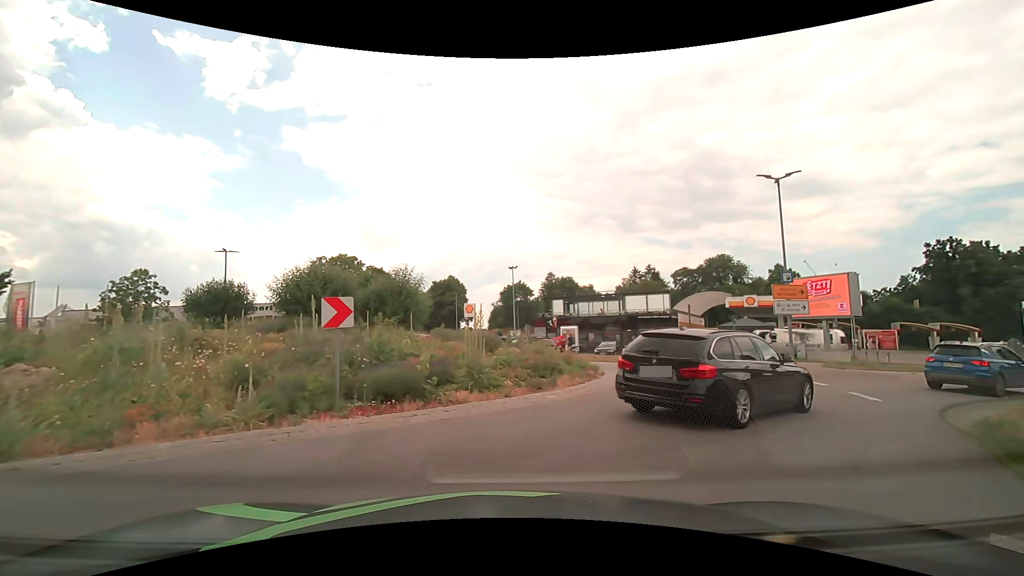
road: secondary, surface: asphalt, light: Day
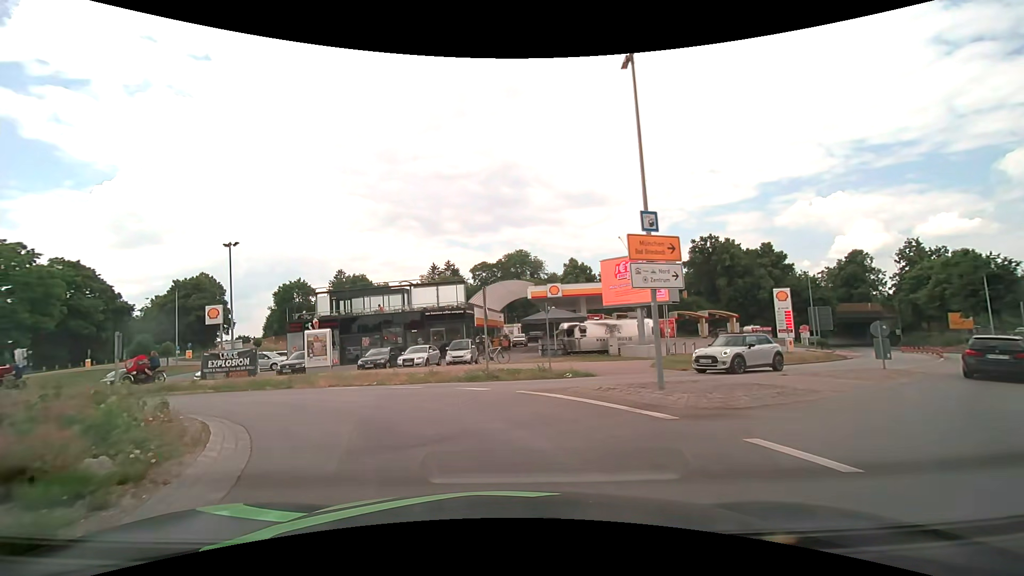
(+3.5, +12.0) m; +23°
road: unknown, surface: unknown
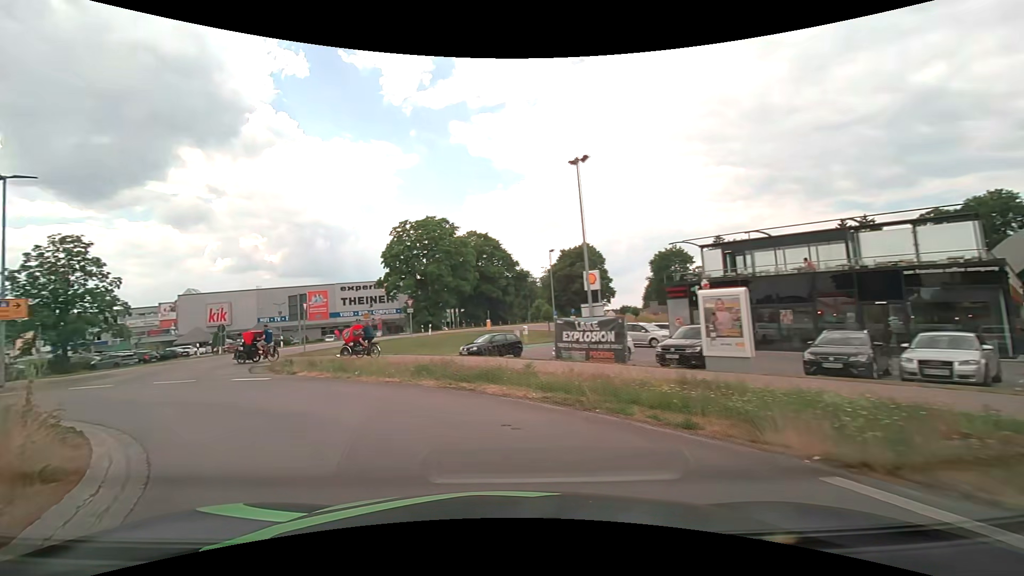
(-4.5, +13.1) m; -40°
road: secondary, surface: asphalt
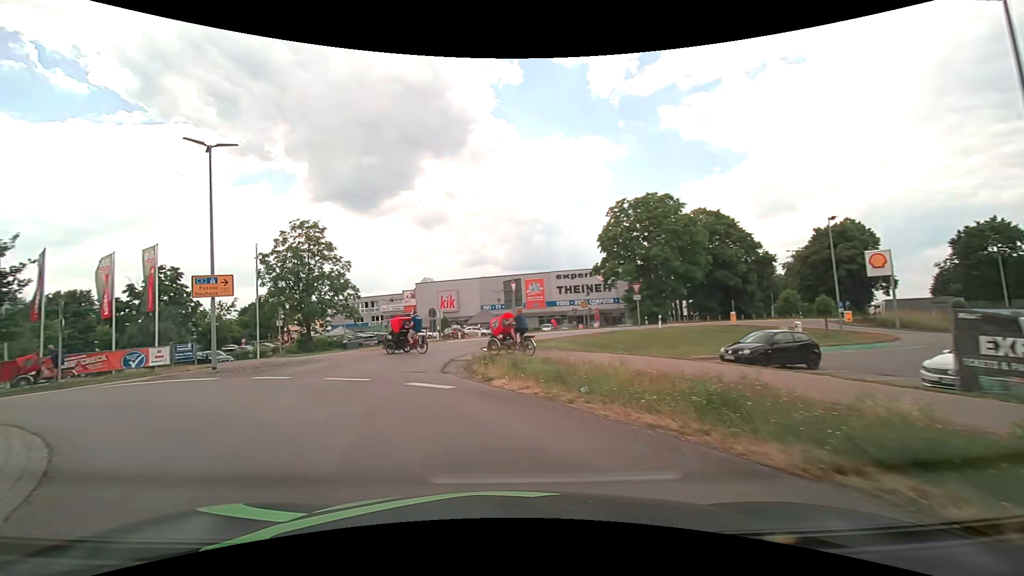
(-1.7, +7.3) m; -25°
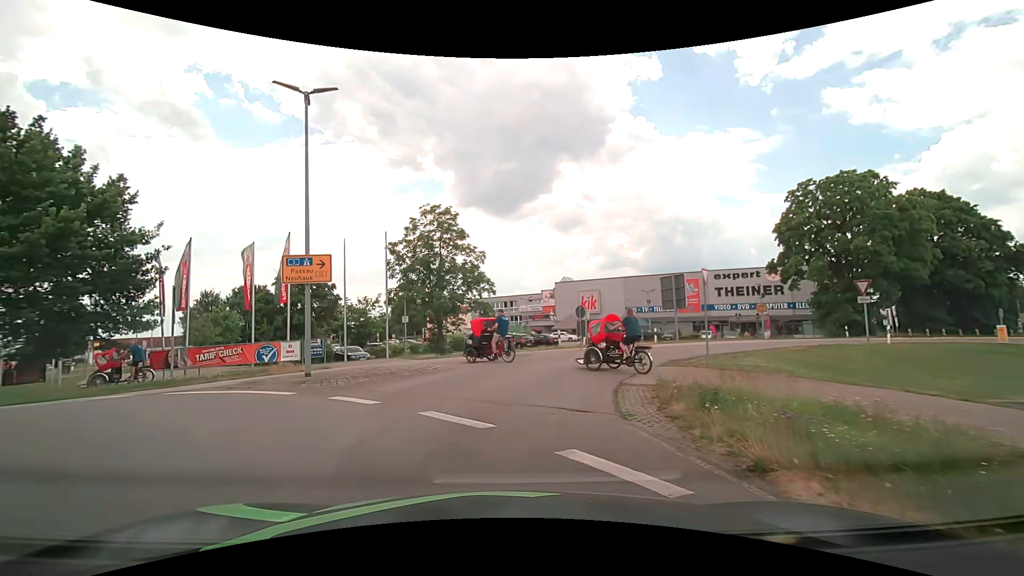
(-0.9, +5.9) m; -16°
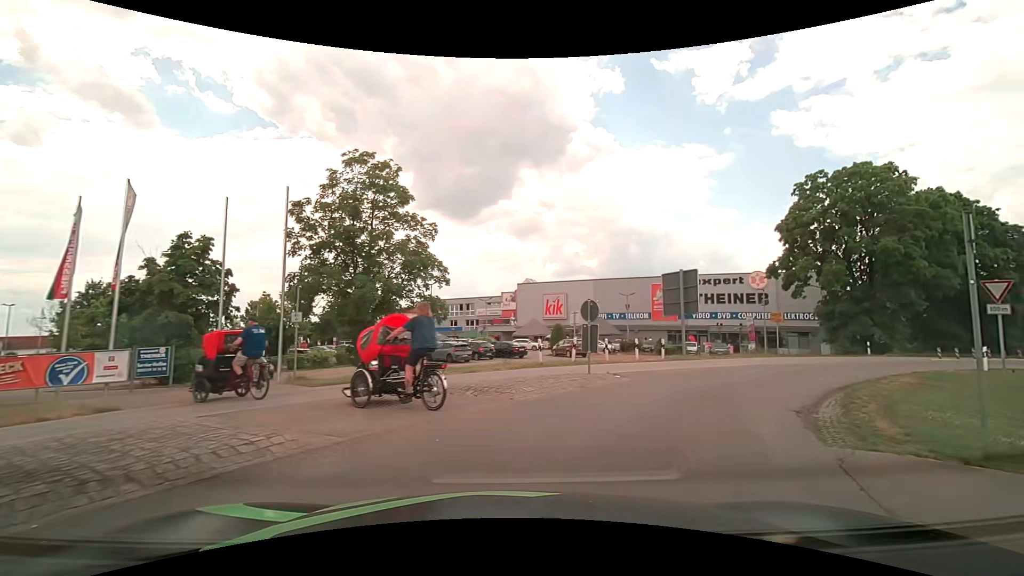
(-0.3, +9.5) m; +5°
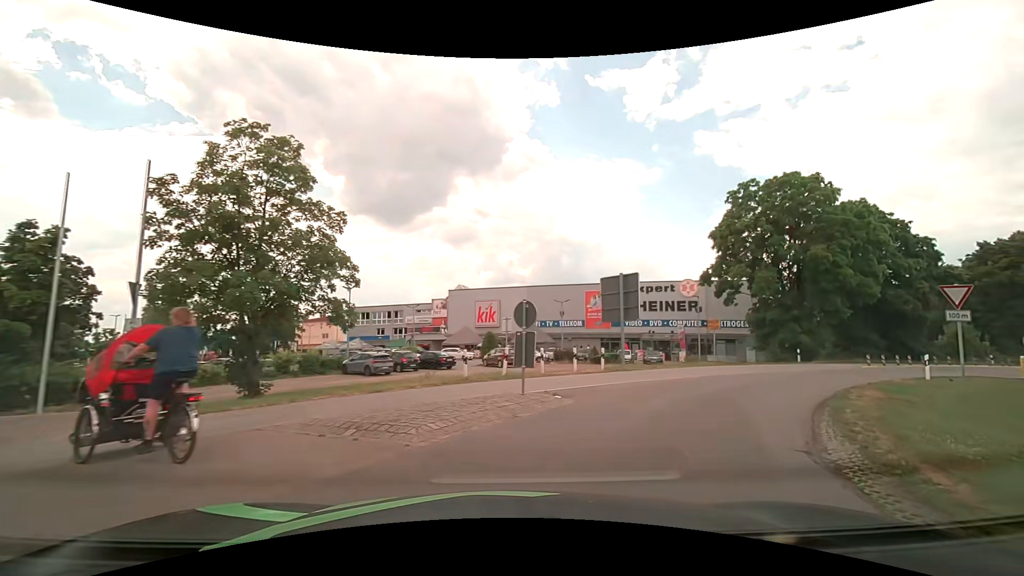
(+0.2, +3.1) m; +8°
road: primary_link
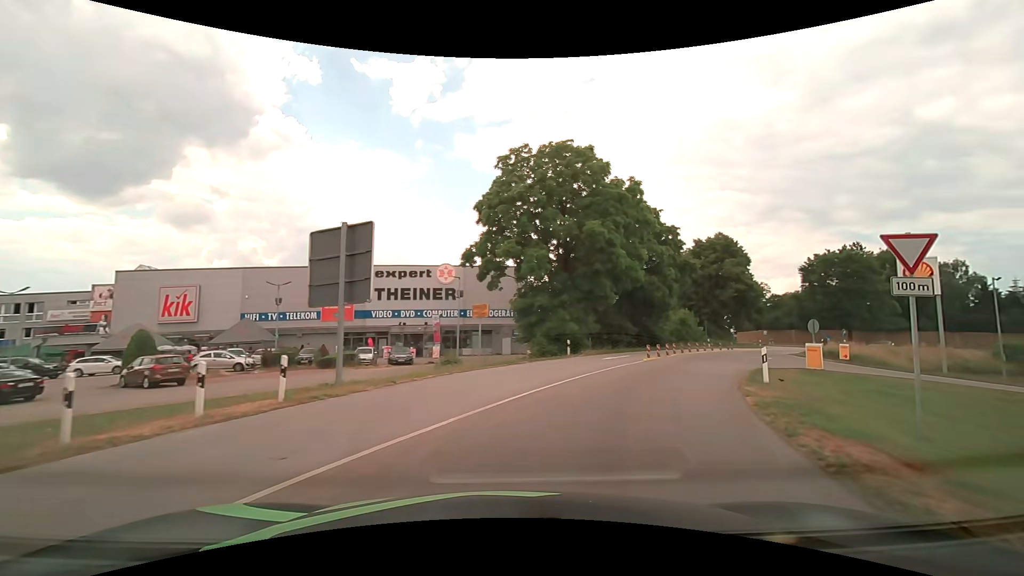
(+2.6, +11.1) m; +25°
(+2, +10) (+6, +19) (+11, +28) (+16, +36) (+22, +44) (+30, +51) (+39, +55) (+48, +58) (+58, +57) (+68, +54) m
